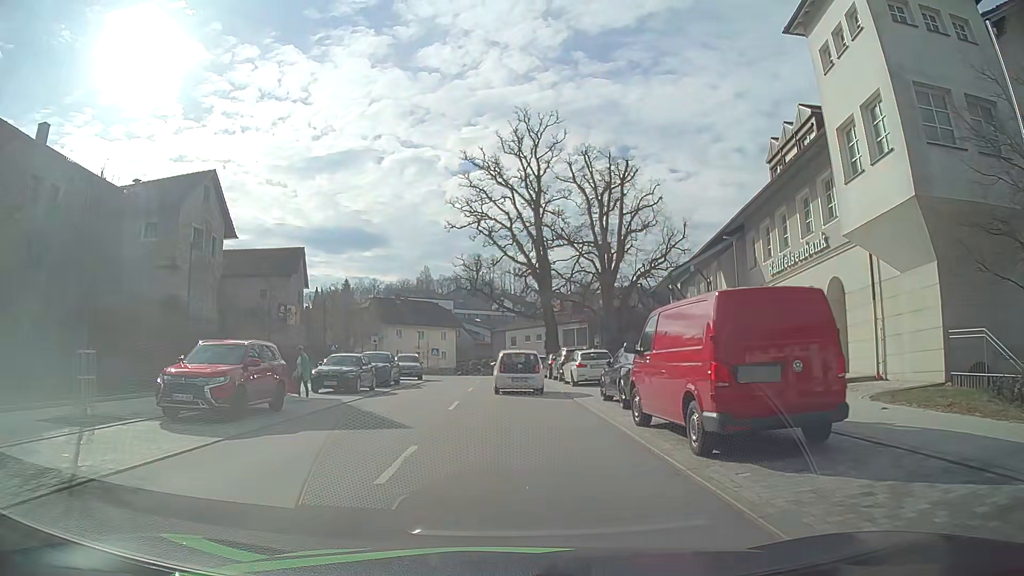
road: tertiary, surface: asphalt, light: Day
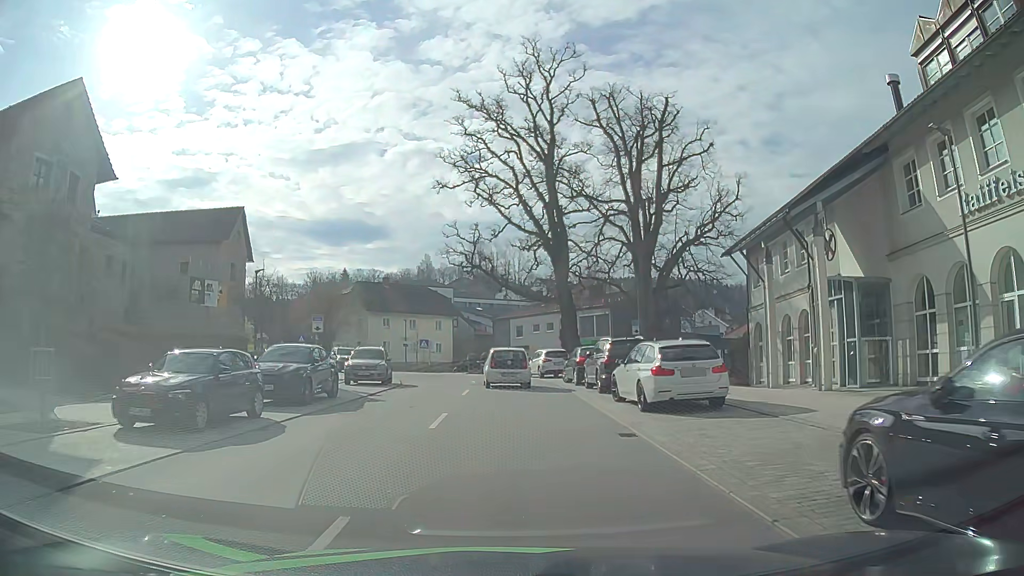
(-0.2, +13.4) m; -2°
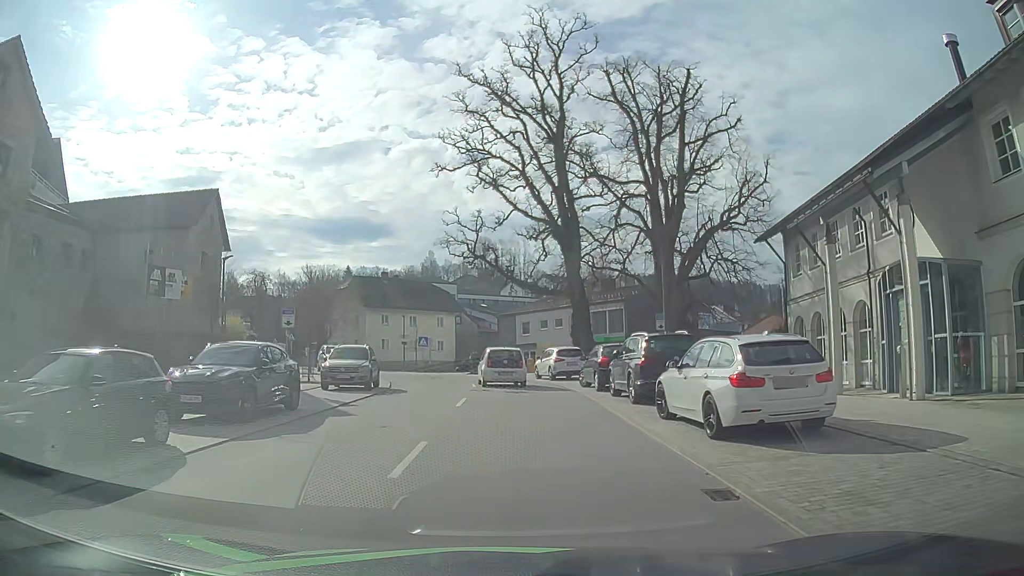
(0.0, +4.5) m; 0°
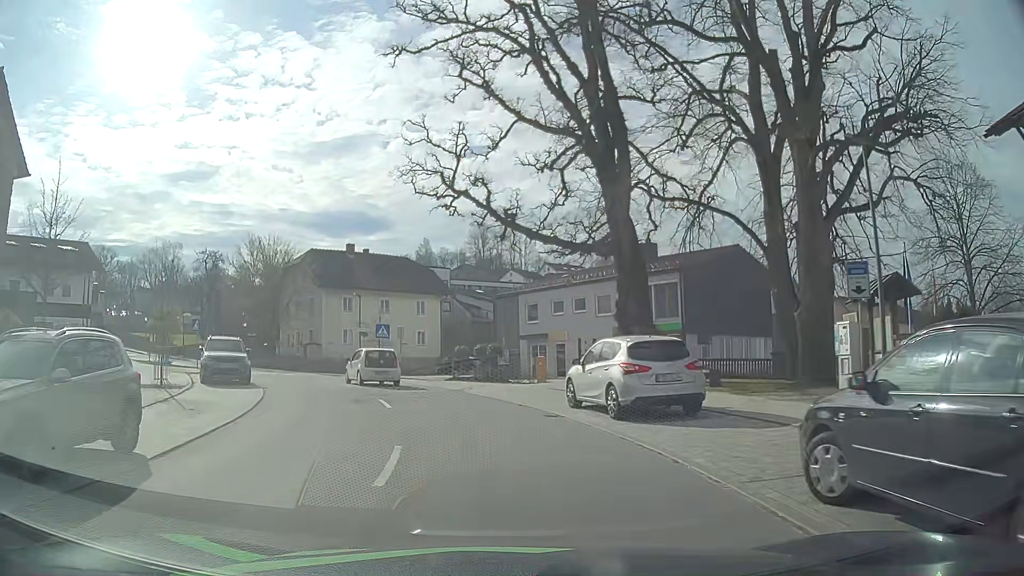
(0.0, +18.5) m; 0°
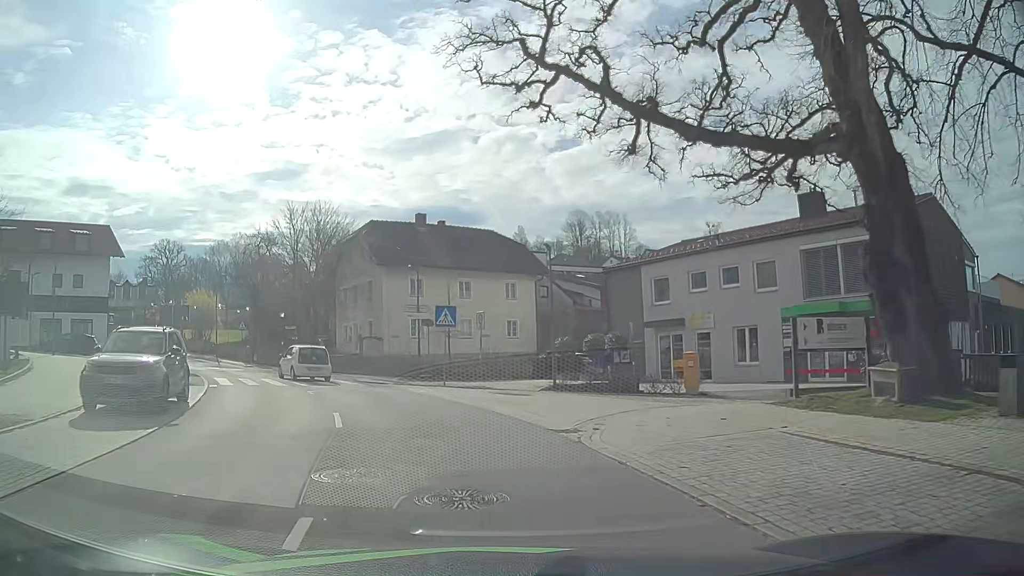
(-0.9, +13.1) m; -8°
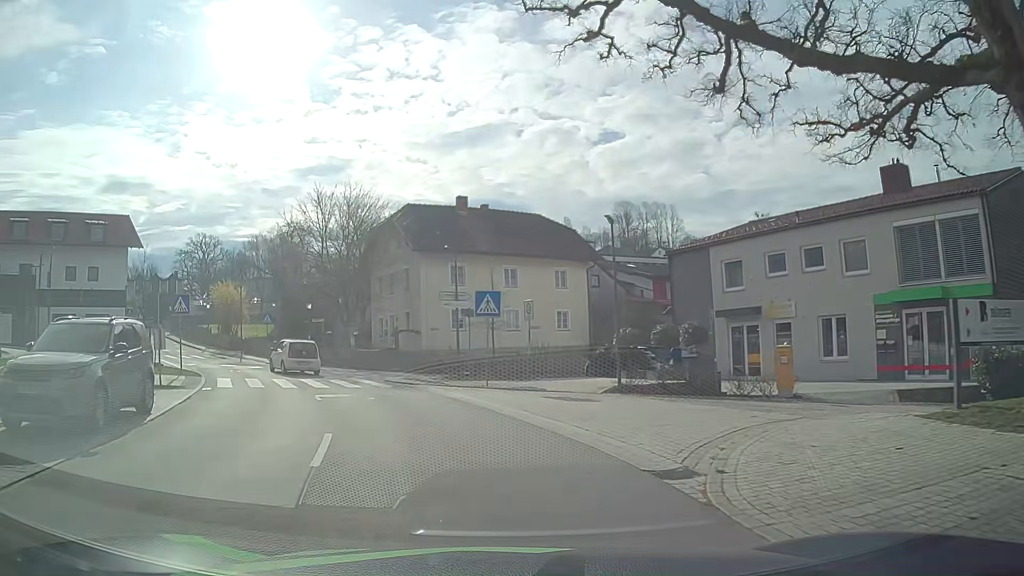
(-0.1, +4.2) m; -3°
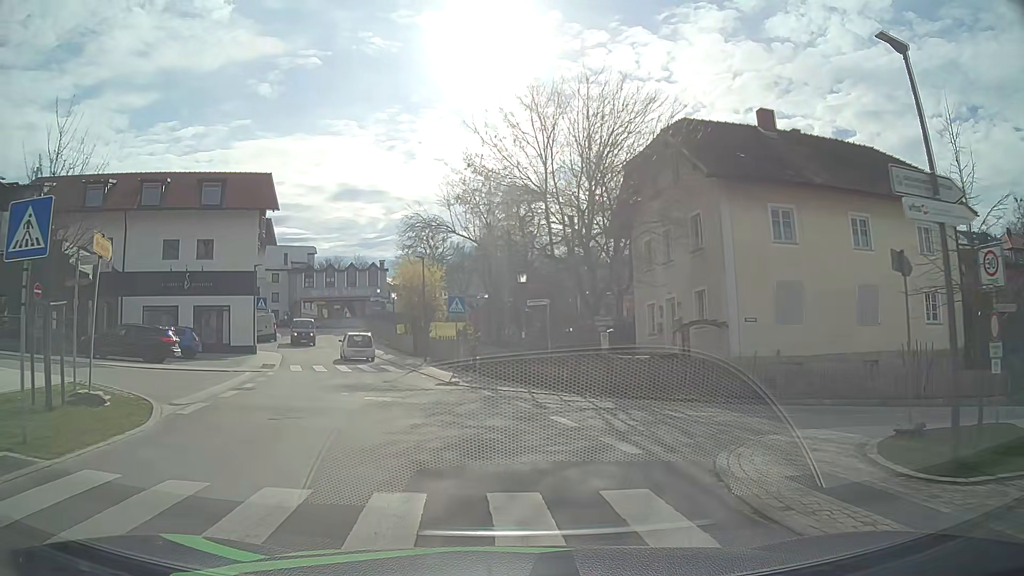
(-4.0, +18.6) m; -21°
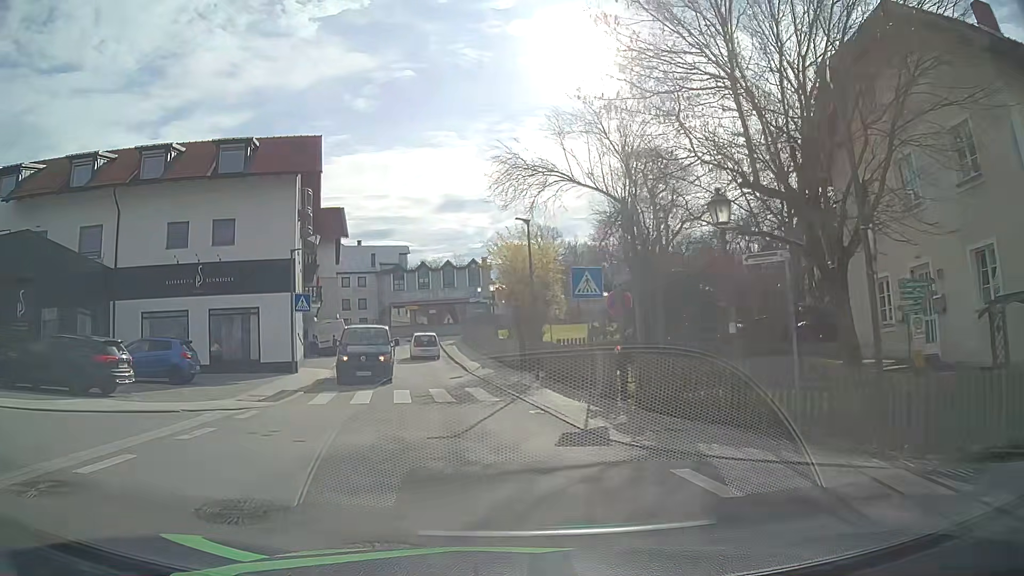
(-1.3, +11.5) m; -11°
